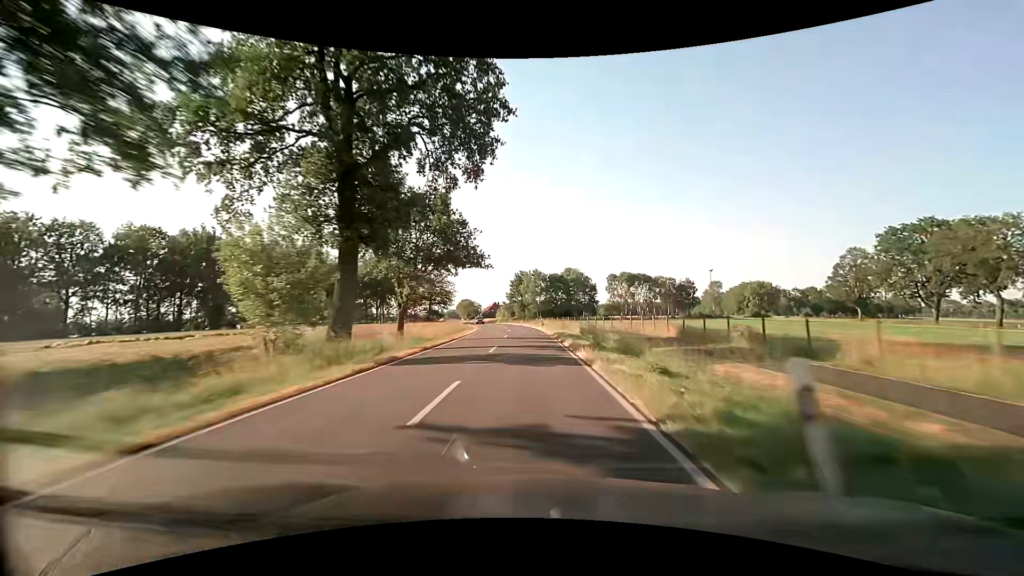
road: secondary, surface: asphalt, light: Day
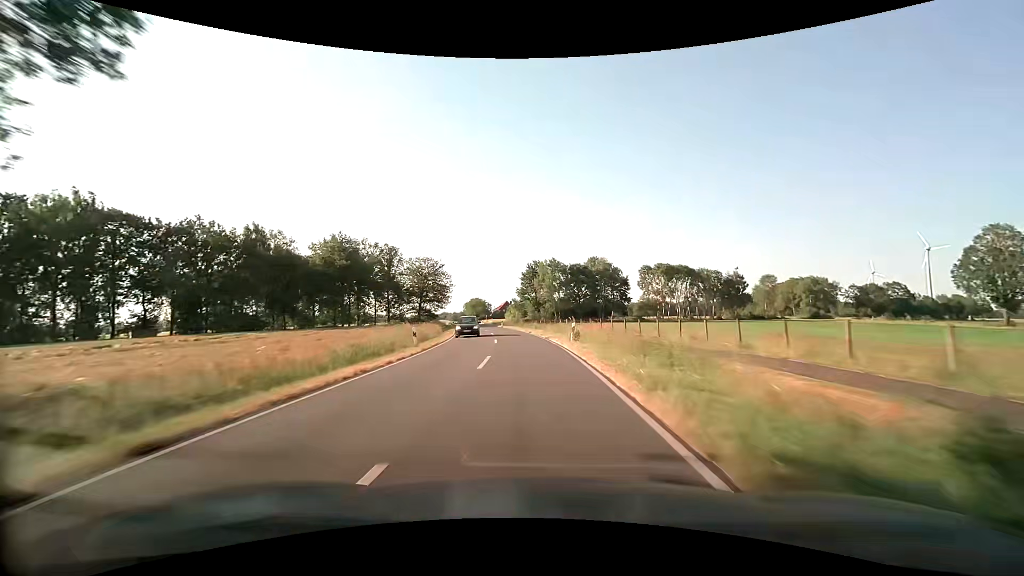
(-0.4, +29.7) m; -2°
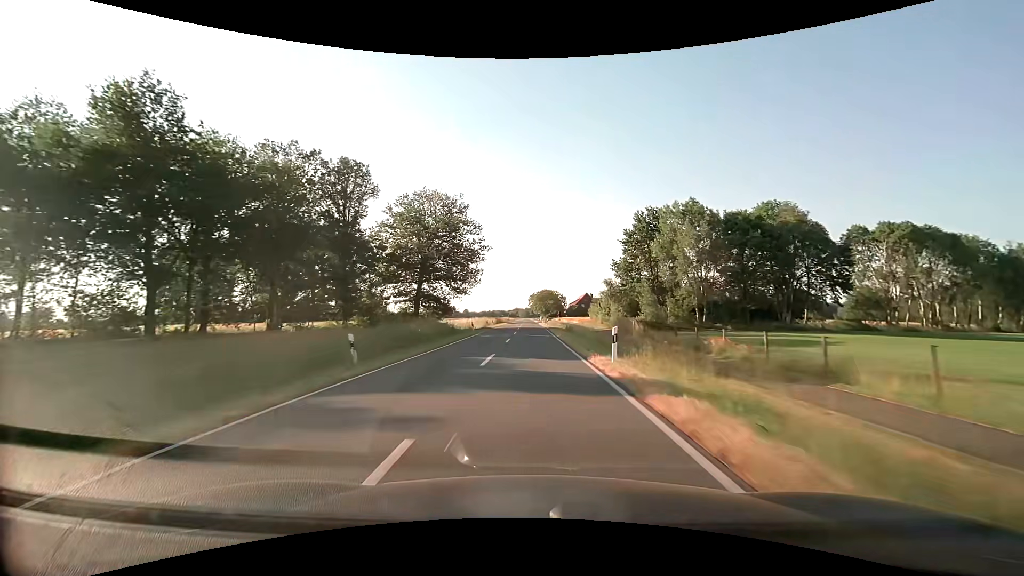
(-4.9, +59.6) m; -9°
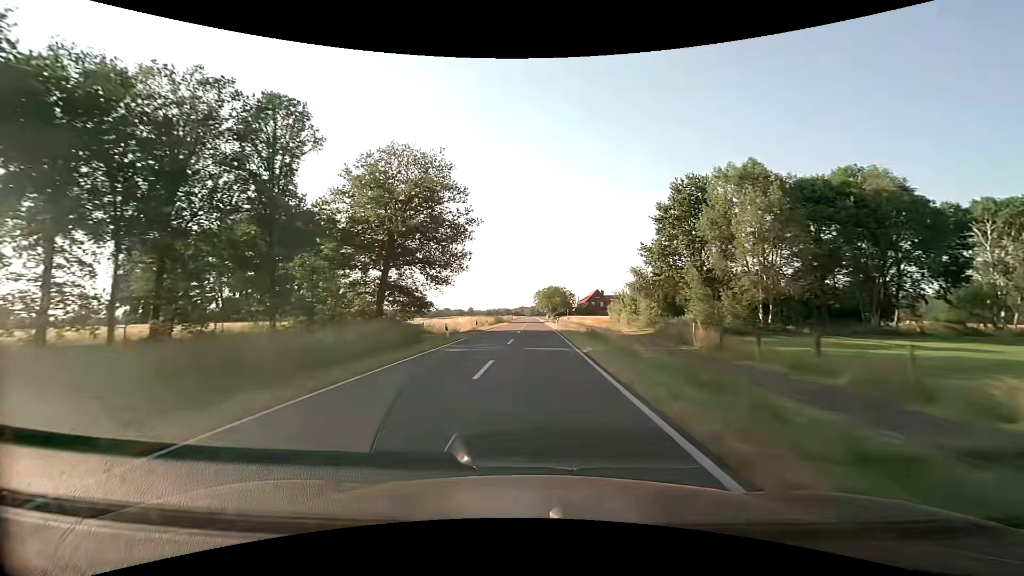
(-0.1, +15.1) m; -1°
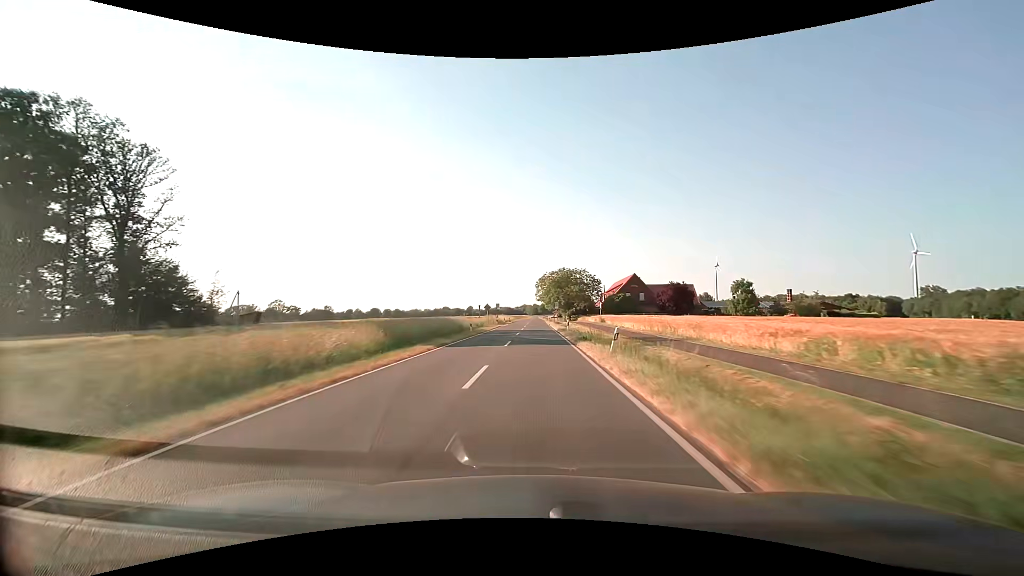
(0.0, +61.7) m; 0°
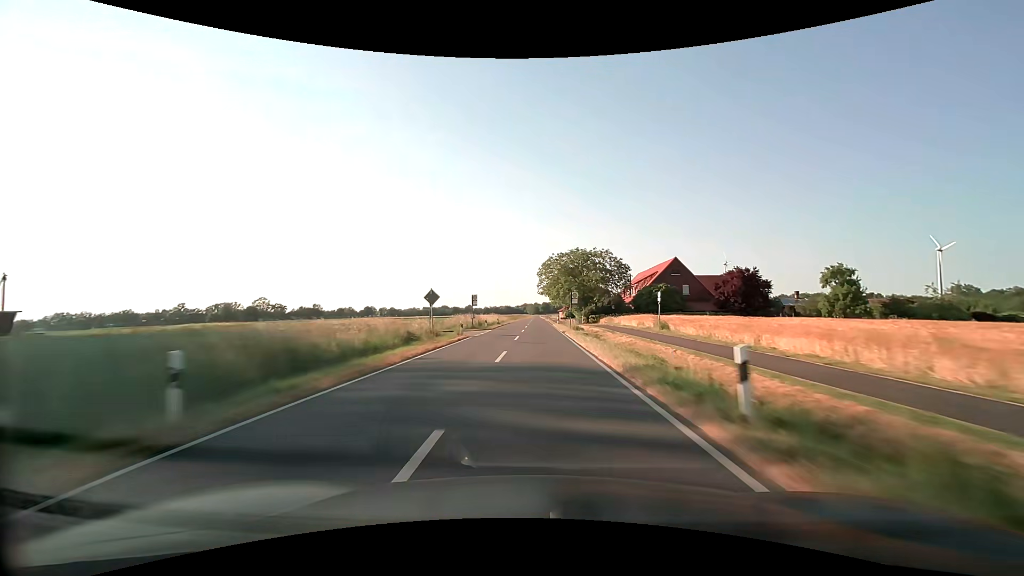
(-0.1, +31.3) m; 0°
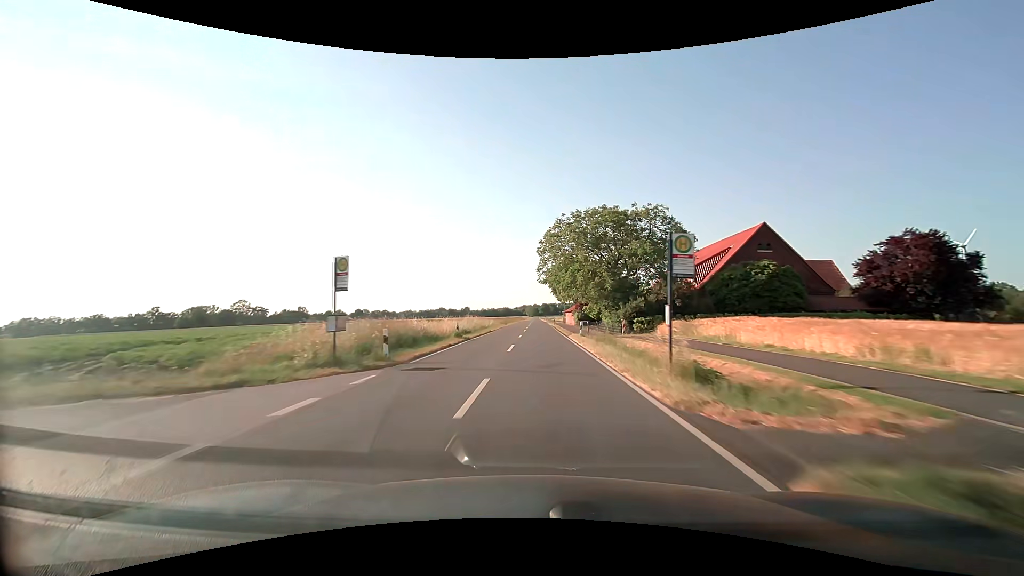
(+0.1, +31.3) m; 0°
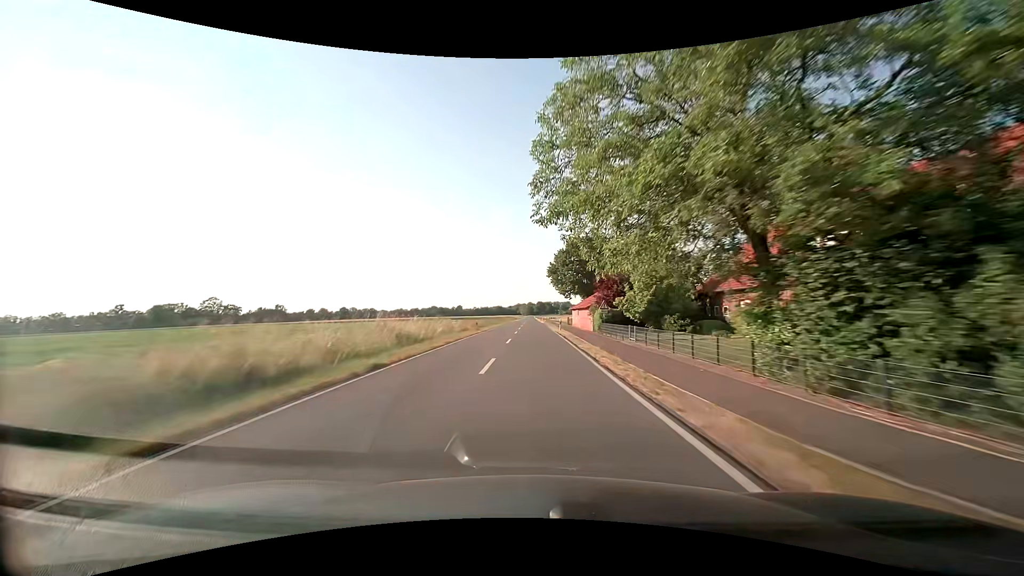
(+0.1, +31.4) m; +1°
(0, +10) (0, +20) (0, +30) (0, +40) (0, +50) (0, +60) (0, +70) (0, +80) (0, +90) (0, +100) m
